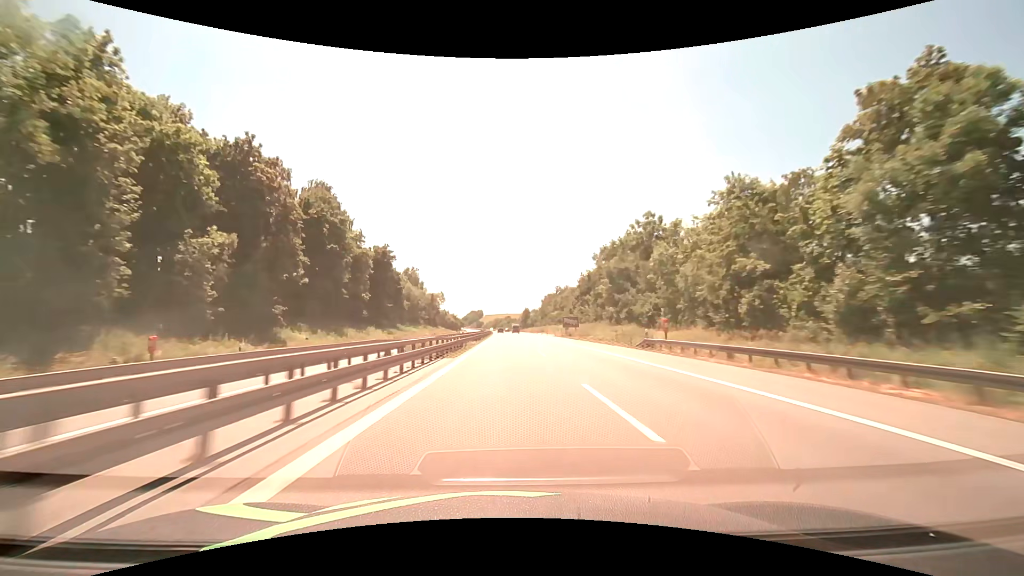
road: motorway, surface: asphalt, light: Day
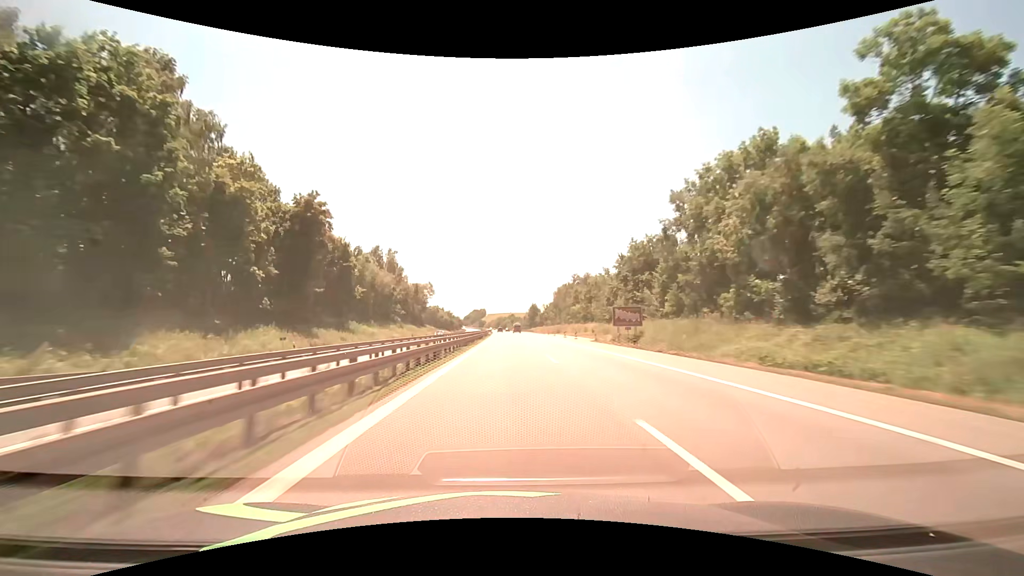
(-0.1, +41.2) m; 0°
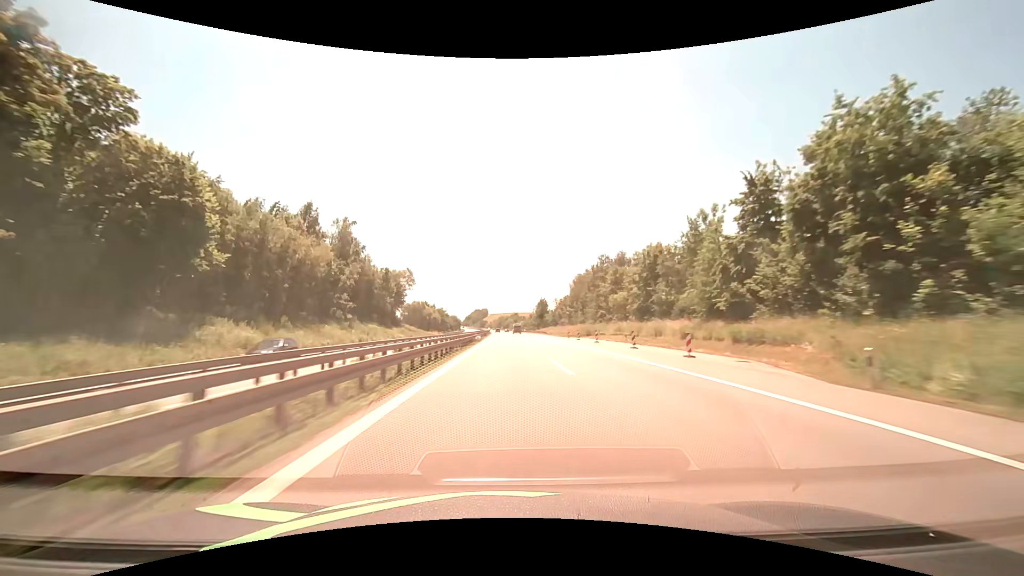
(-0.1, +41.2) m; 0°
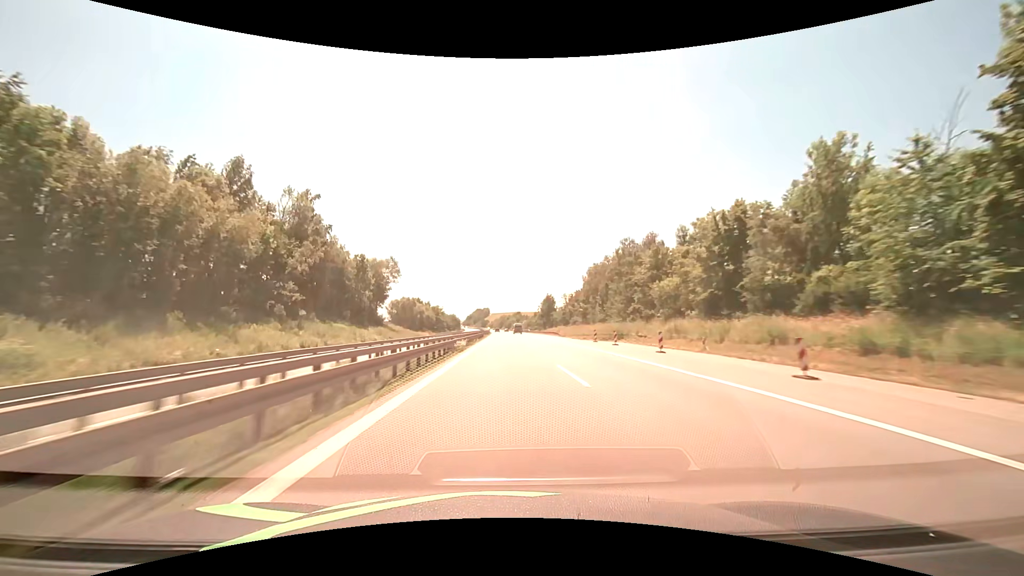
(-0.1, +20.6) m; 0°
(0, +10) (0, +20) (0, +30) (0, +40) (0, +50) (0, +60) (-1, +70) (-1, +80) (-1, +90) (-1, +100) m
